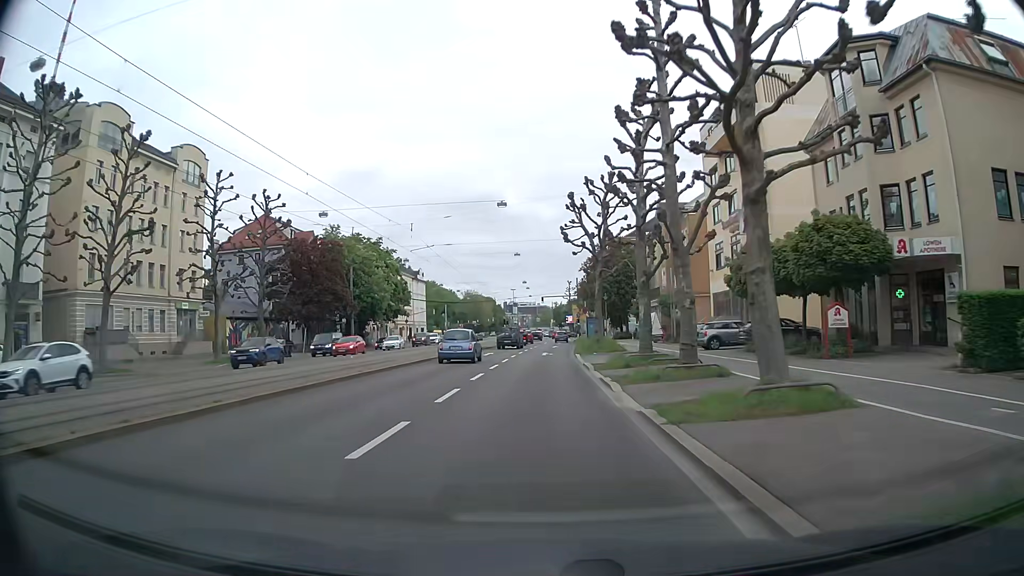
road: secondary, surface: asphalt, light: Day
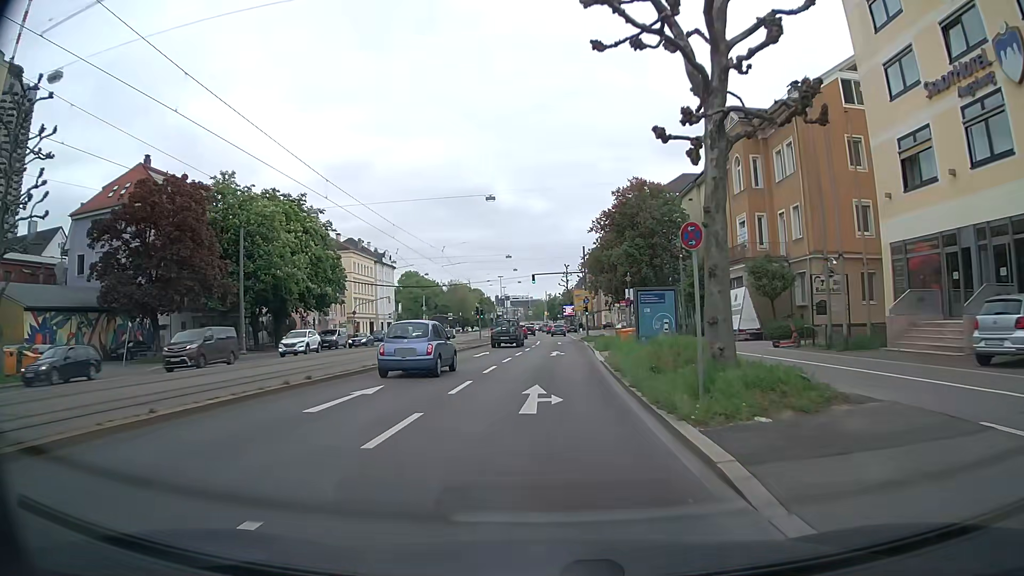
(+0.2, +29.7) m; +1°
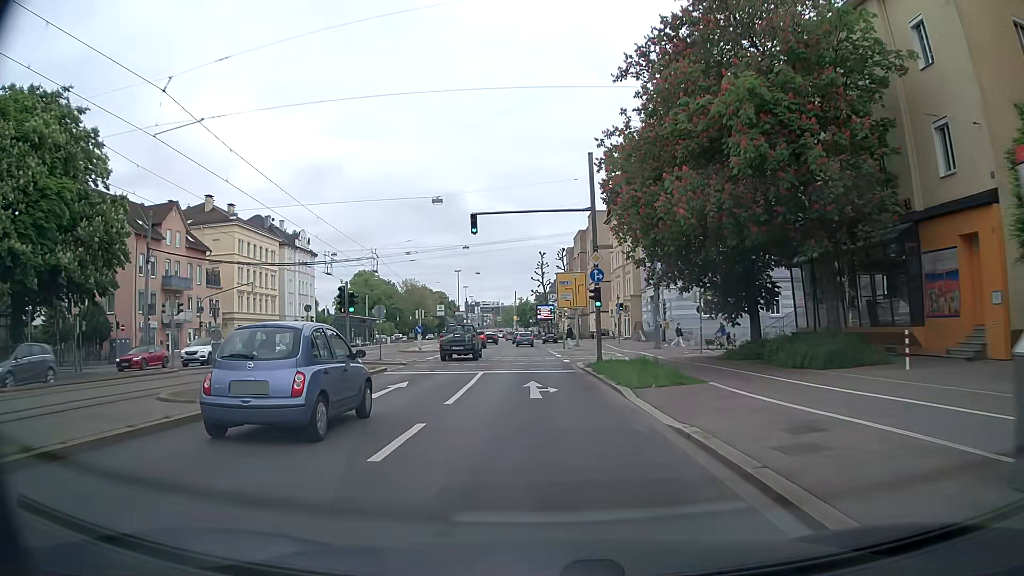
(+0.3, +36.4) m; +2°
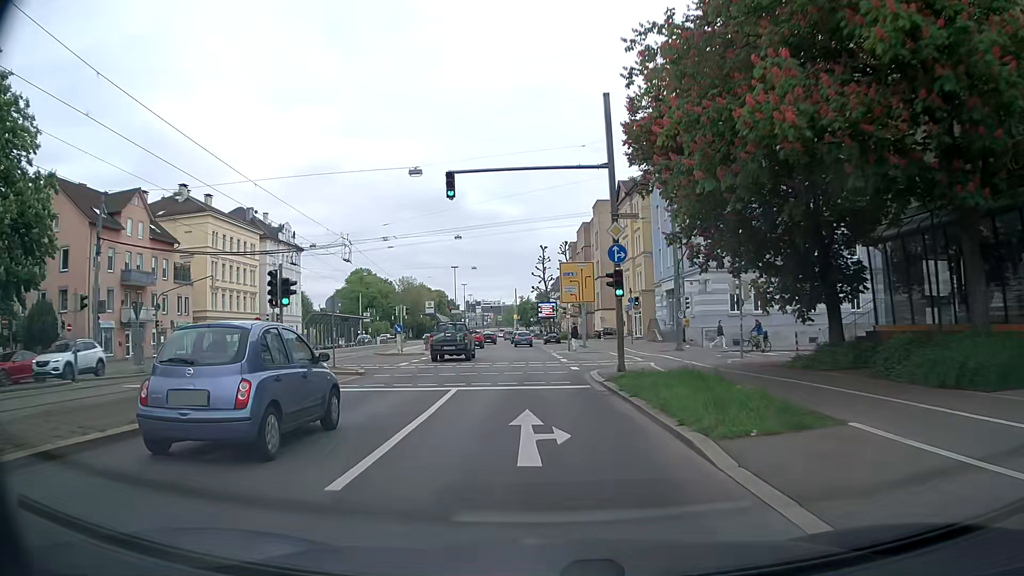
(0.0, +7.3) m; 0°
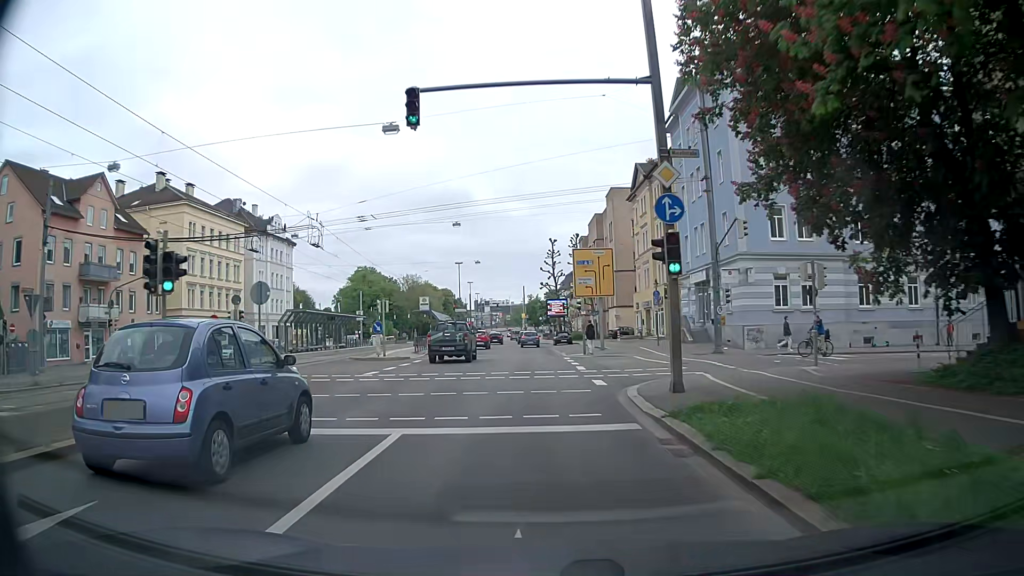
(0.0, +7.3) m; -1°
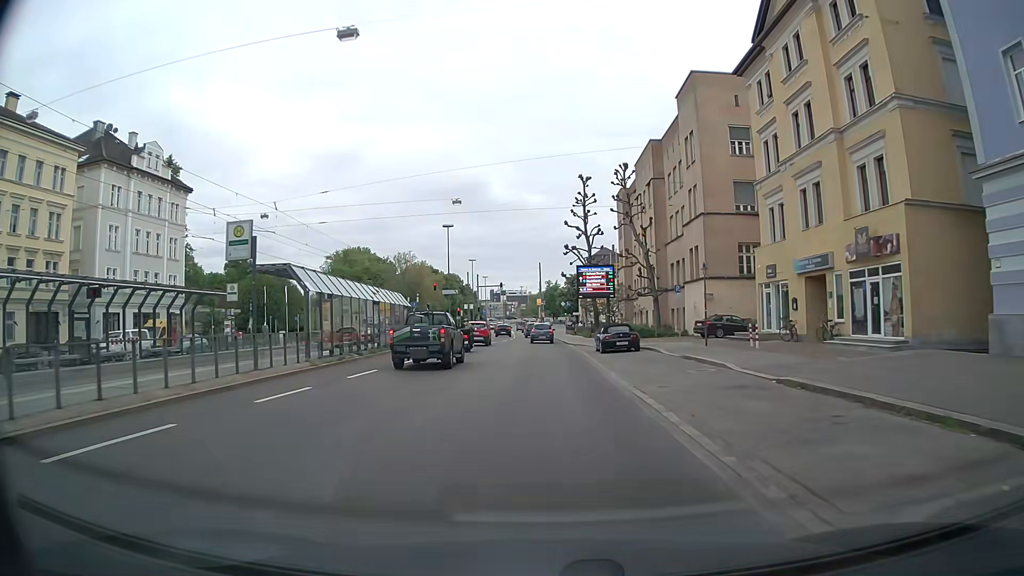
(-0.7, +36.4) m; -1°
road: residential
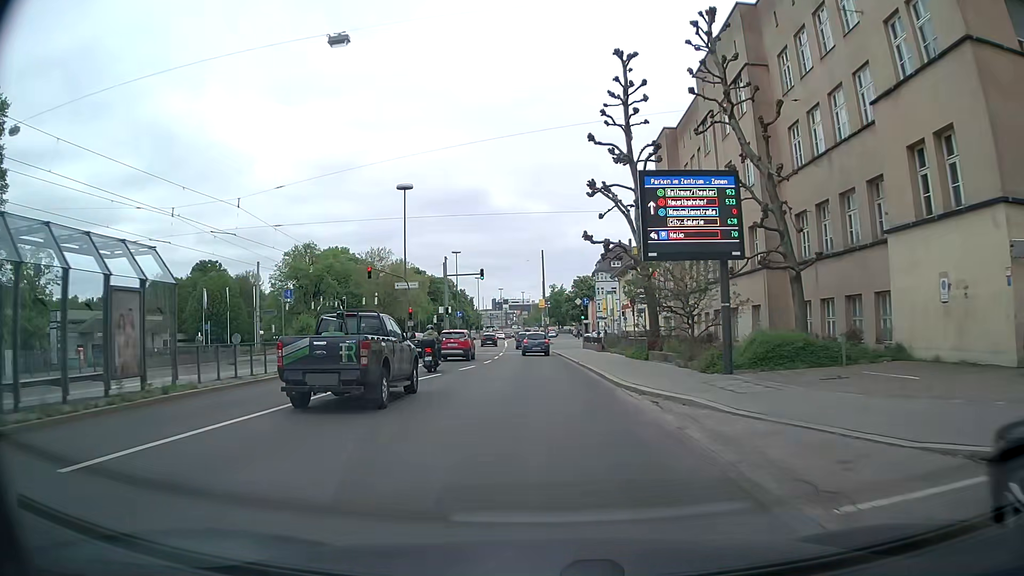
(-0.3, +30.0) m; 0°
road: secondary
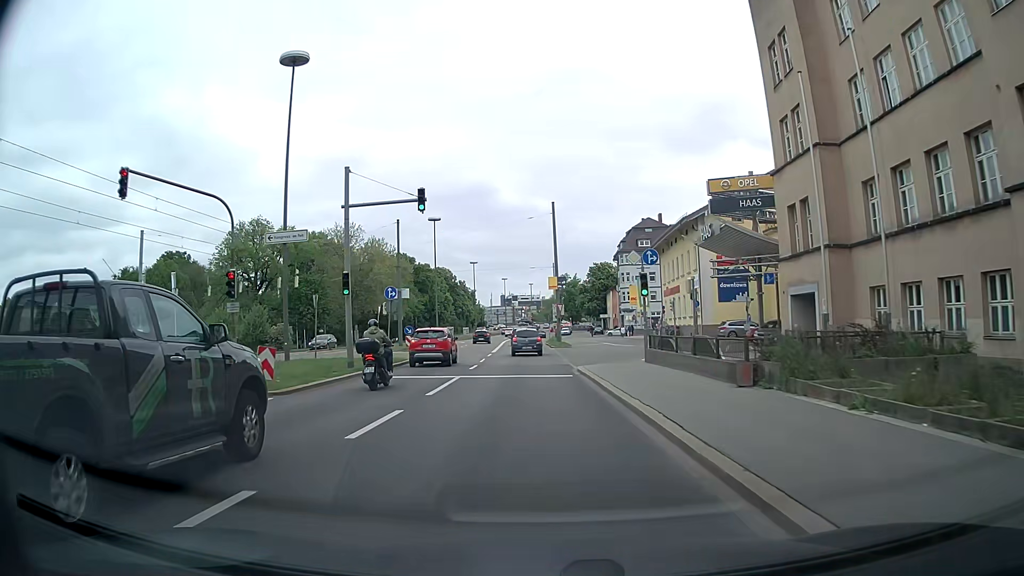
(-0.3, +29.5) m; -1°
(0, +10) (0, +20) (-1, +30) (-1, +40) (-1, +50) (-2, +60) (-2, +70) (-3, +80) (-3, +90) (-3, +100) m
